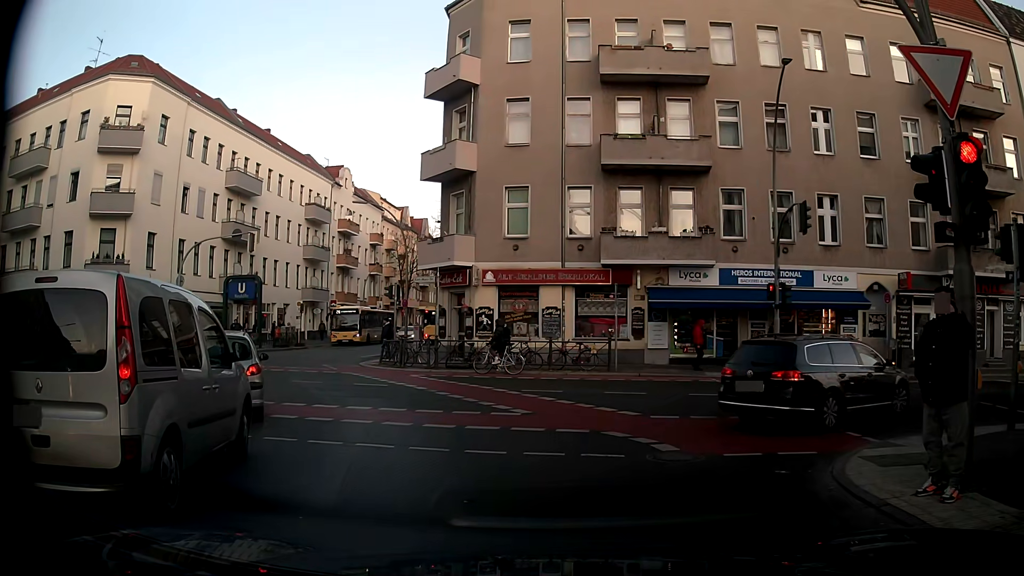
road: tertiary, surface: asphalt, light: Day
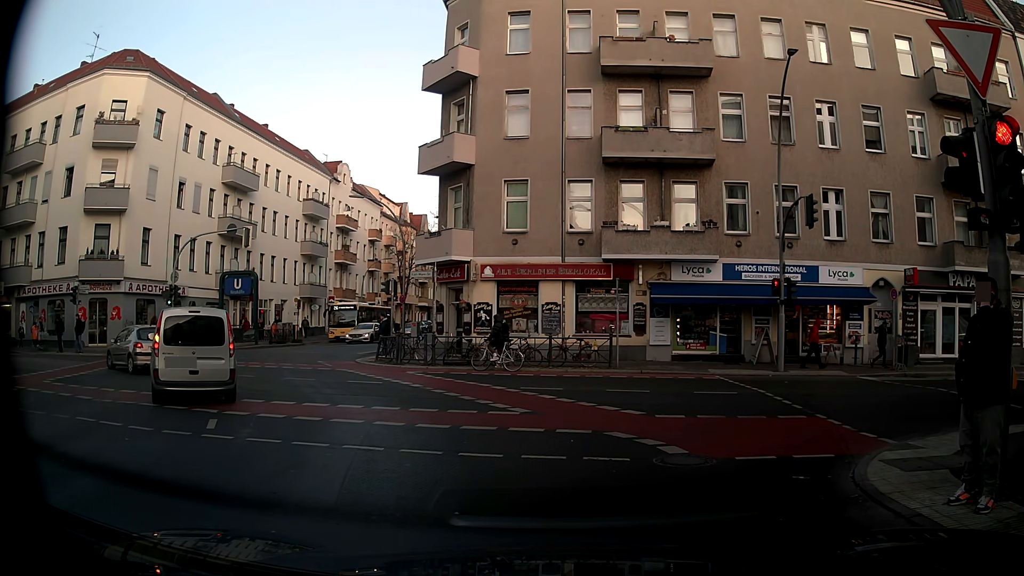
(0.0, +0.6) m; 0°
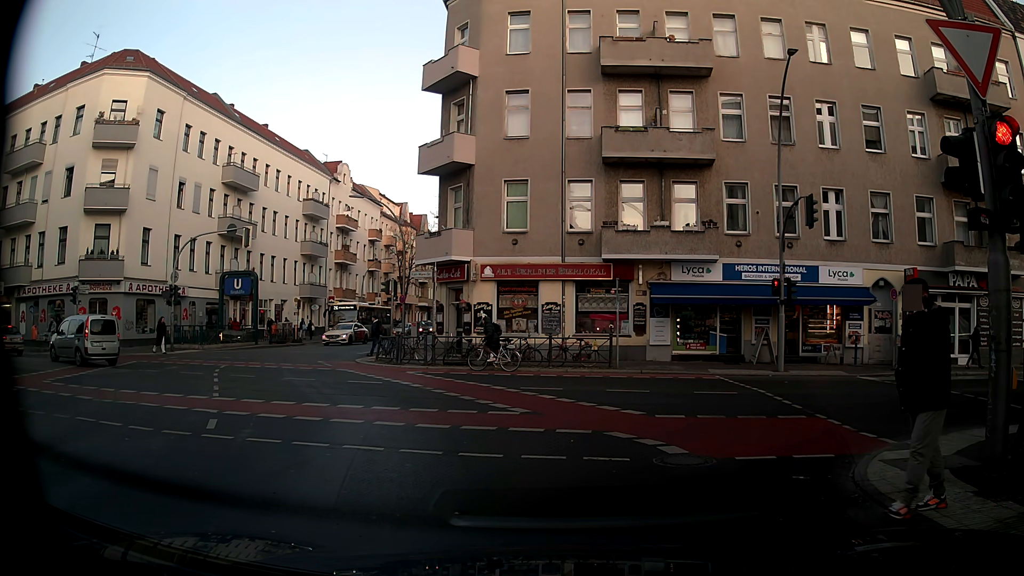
(0.0, 0.0) m; 0°
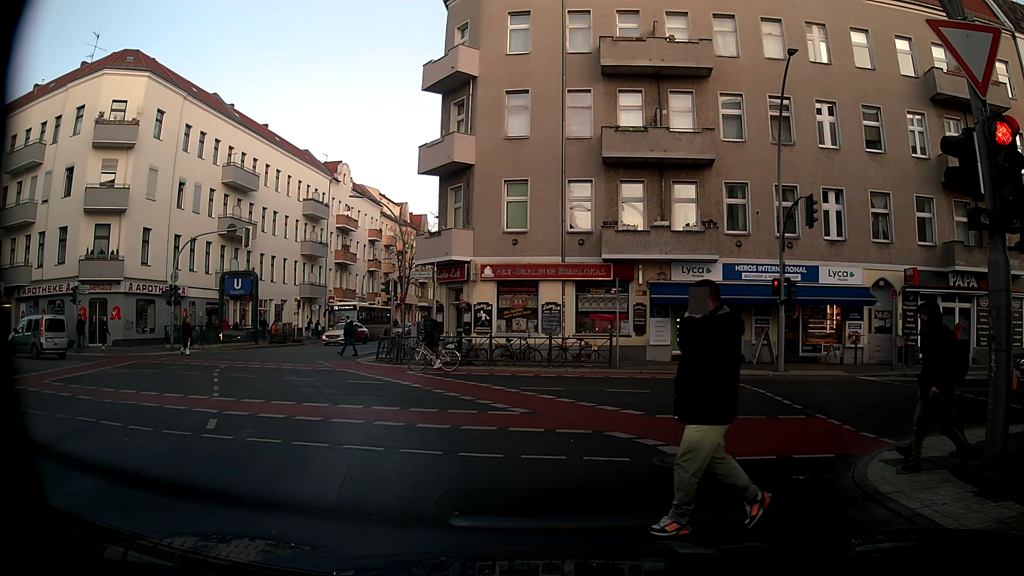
(0.0, 0.0) m; 0°
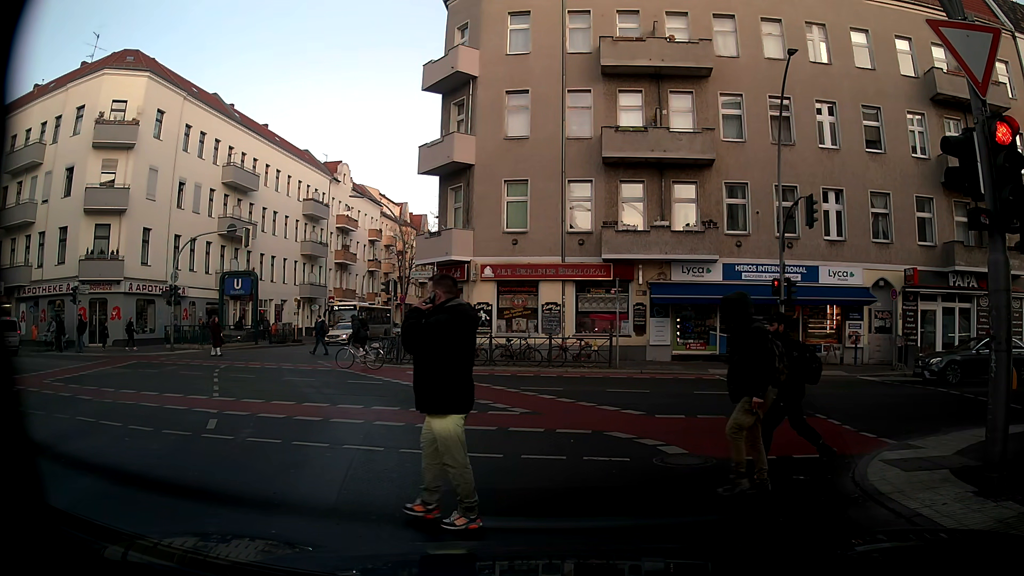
(0.0, 0.0) m; 0°
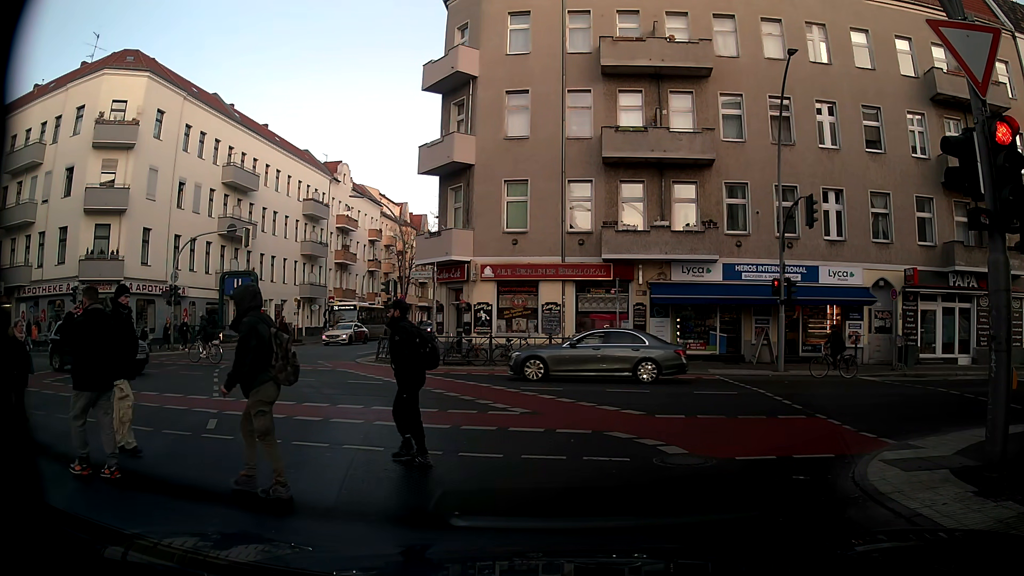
(0.0, 0.0) m; 0°
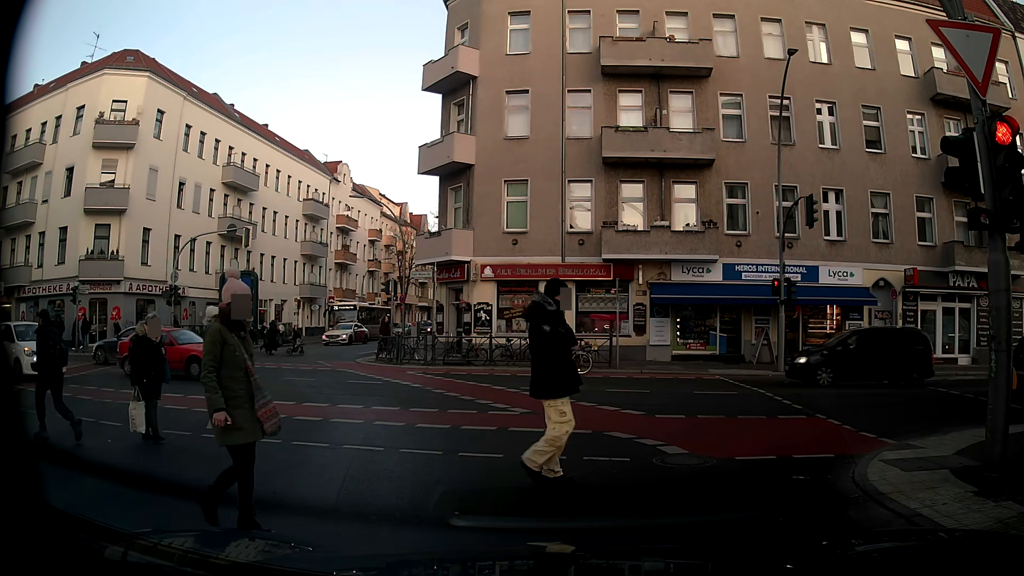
(0.0, 0.0) m; 0°
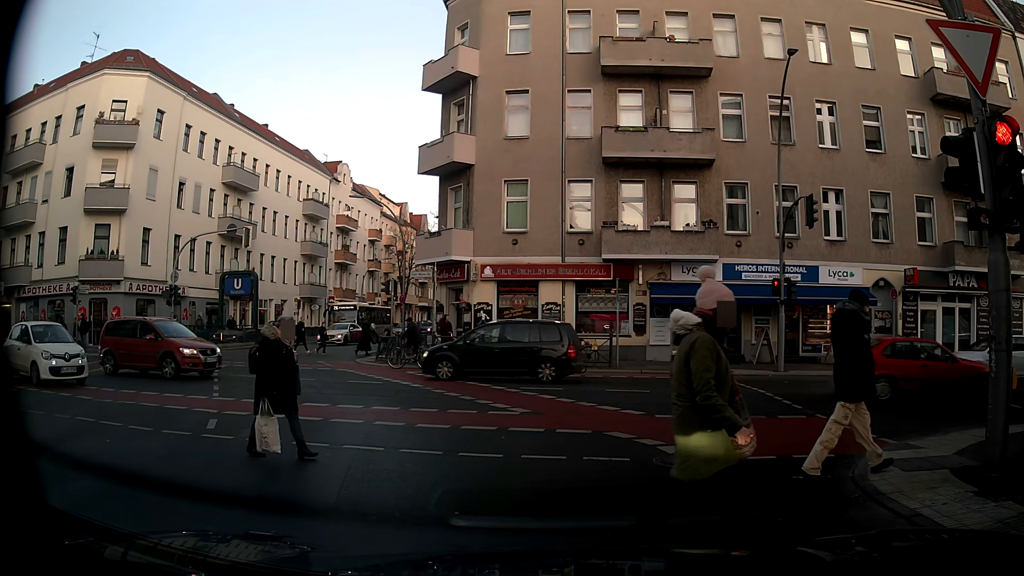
(0.0, 0.0) m; 0°
